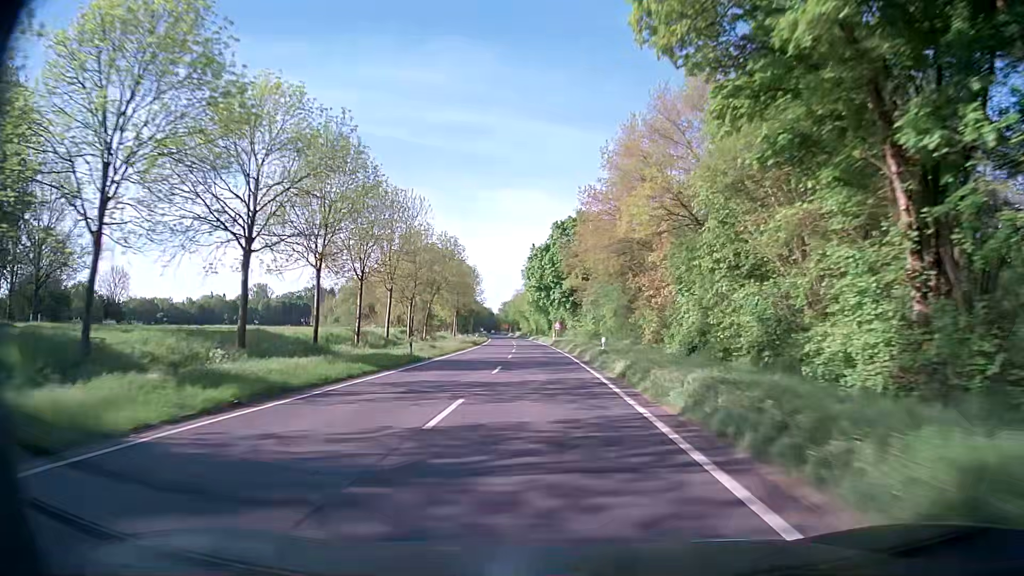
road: secondary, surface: asphalt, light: Day
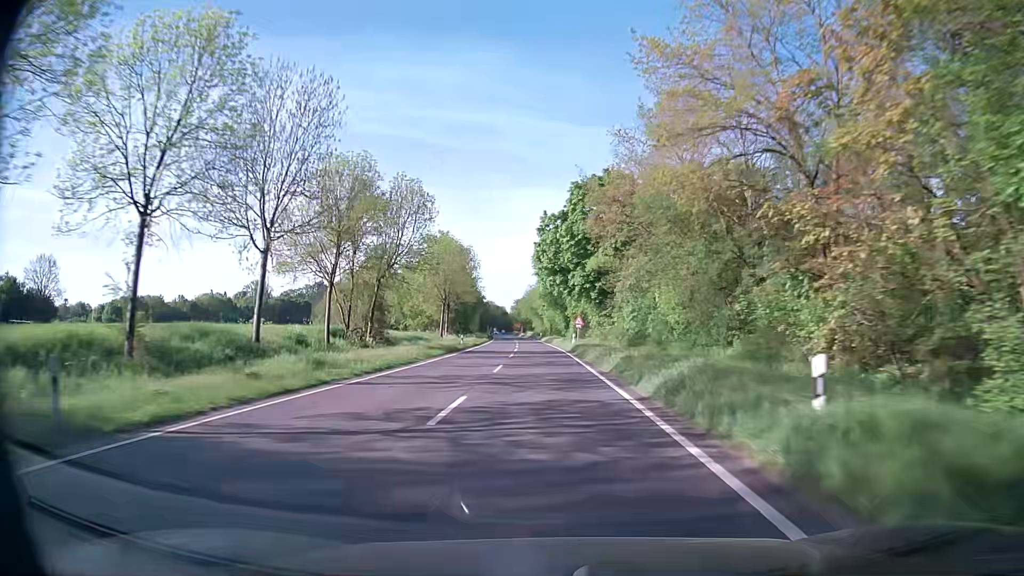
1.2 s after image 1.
(-0.2, +25.3) m; -1°
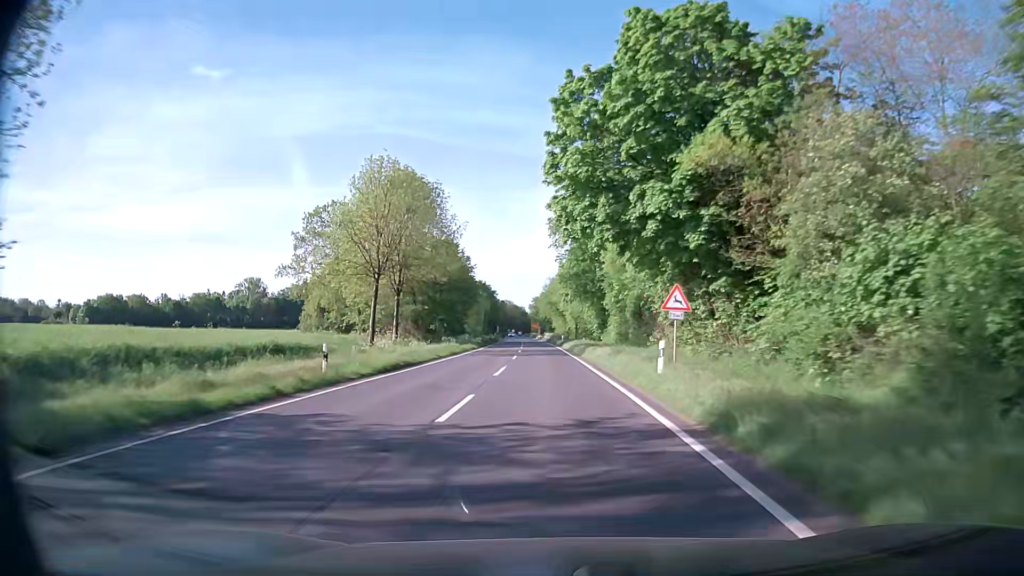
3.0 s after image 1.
(-0.6, +38.0) m; -2°
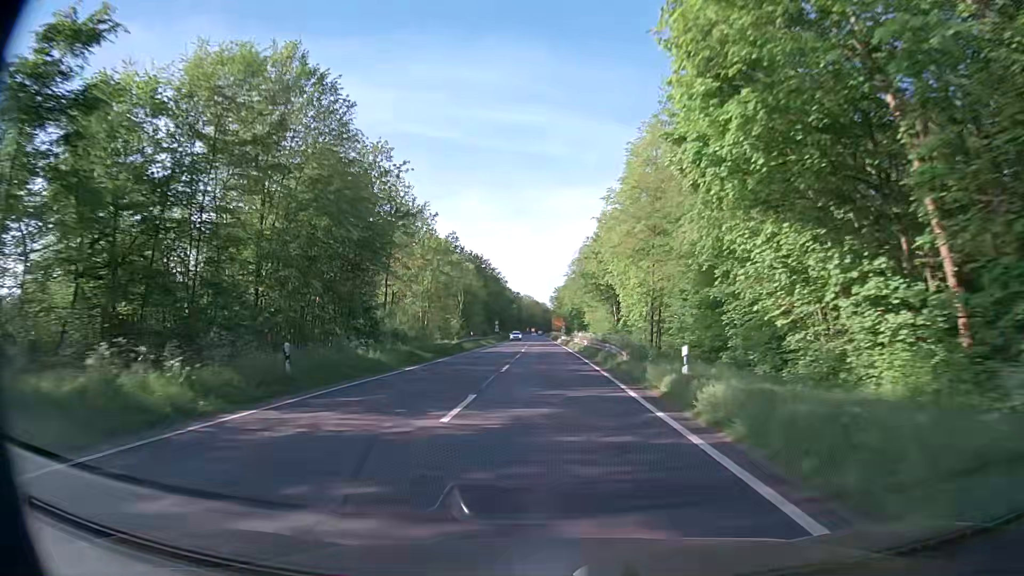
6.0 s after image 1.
(-1.0, +63.2) m; -1°
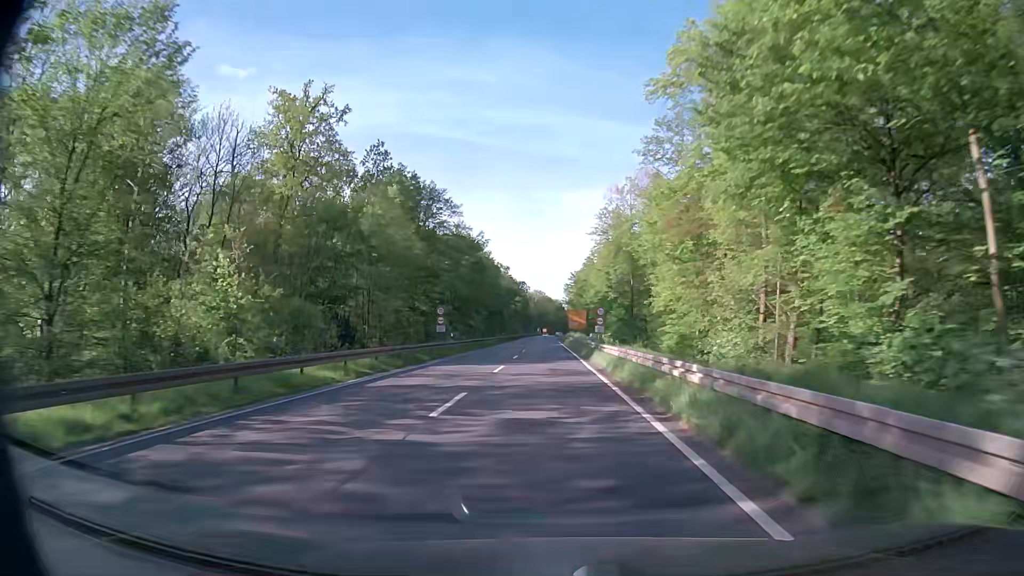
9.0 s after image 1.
(-0.9, +61.0) m; -2°
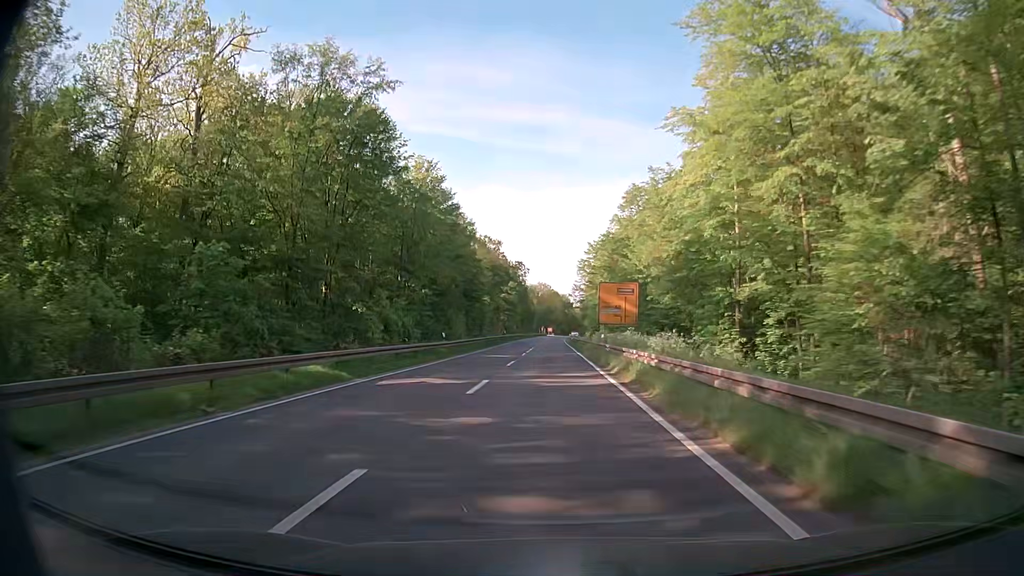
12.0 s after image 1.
(-0.4, +57.4) m; -1°
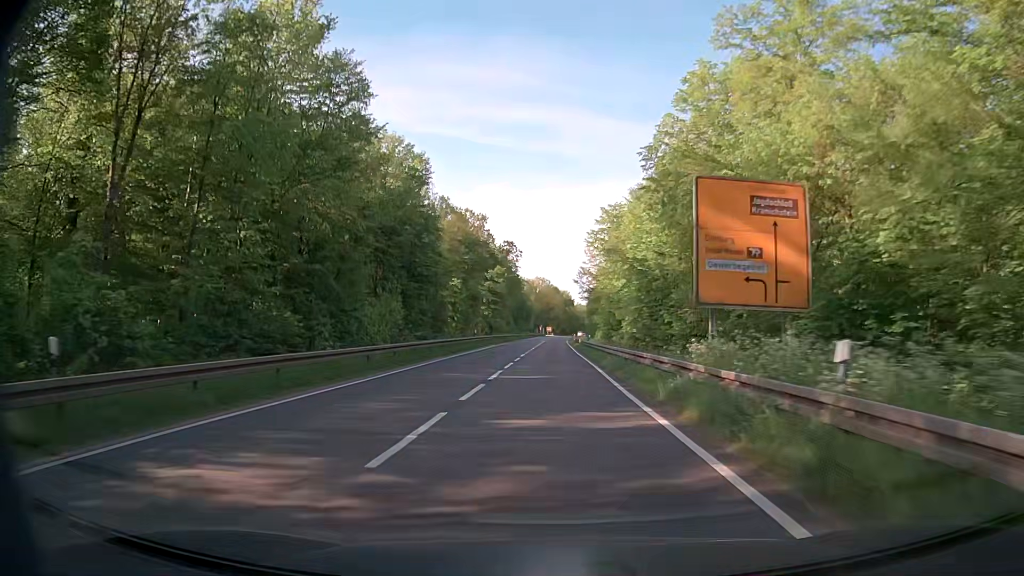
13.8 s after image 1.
(0.0, +32.8) m; 0°
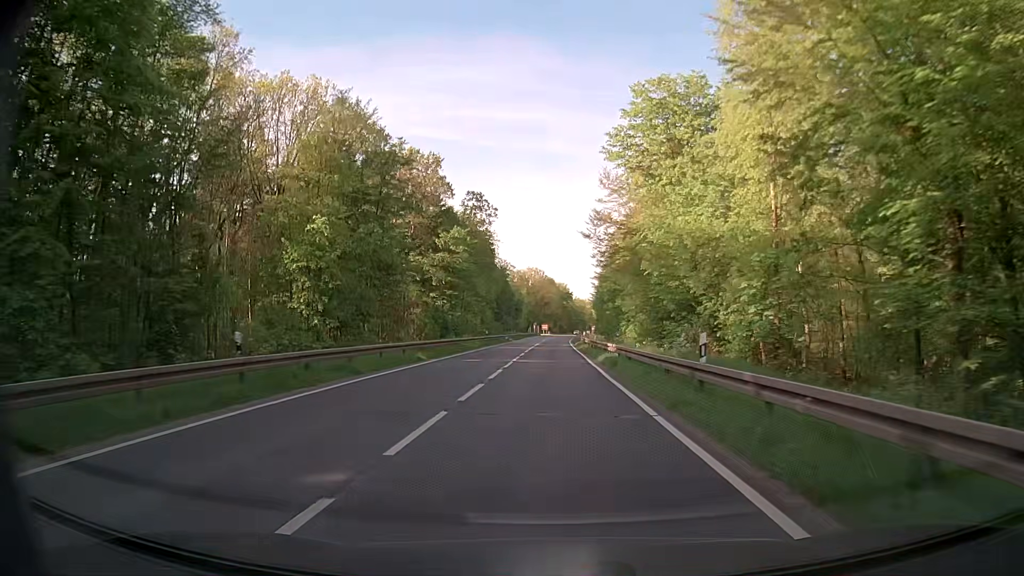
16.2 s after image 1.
(+0.3, +41.8) m; 0°
(0, +10) (0, +20) (0, +30) (0, +40) (0, +50) (0, +60) (0, +70) (0, +80) (+1, +90) (+1, +100) m
